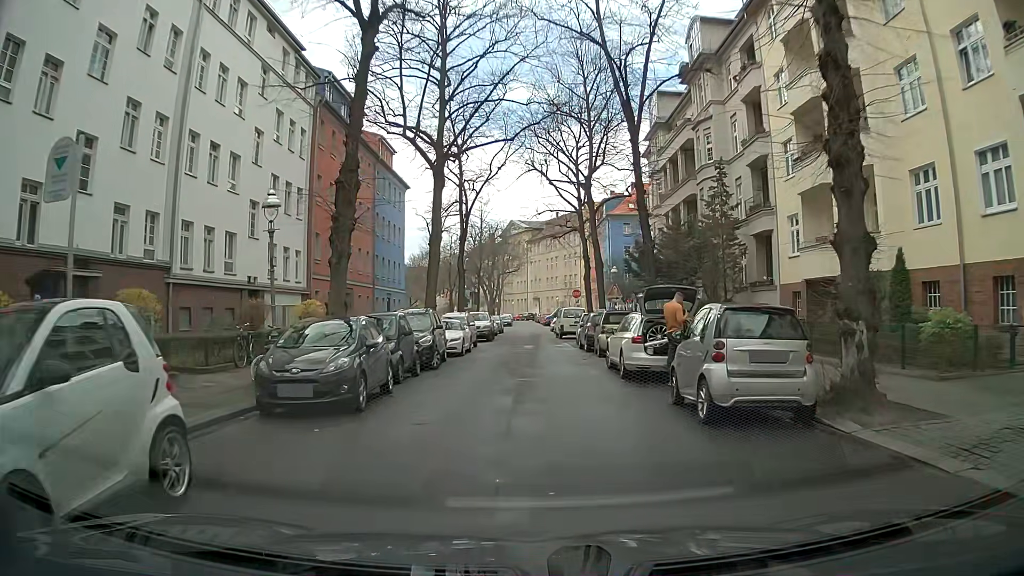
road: residential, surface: asphalt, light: Day
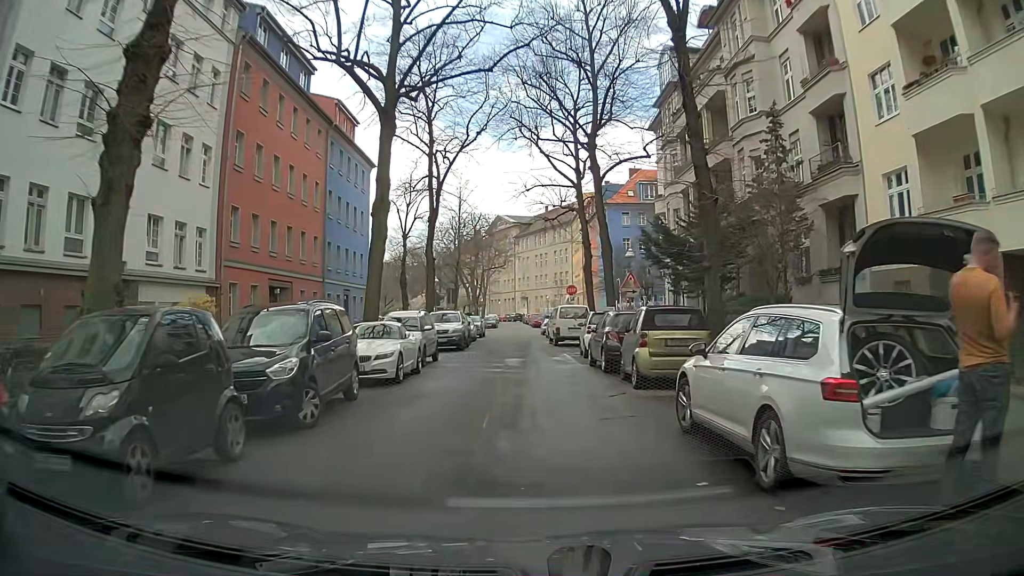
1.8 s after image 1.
(+0.2, +9.9) m; +1°
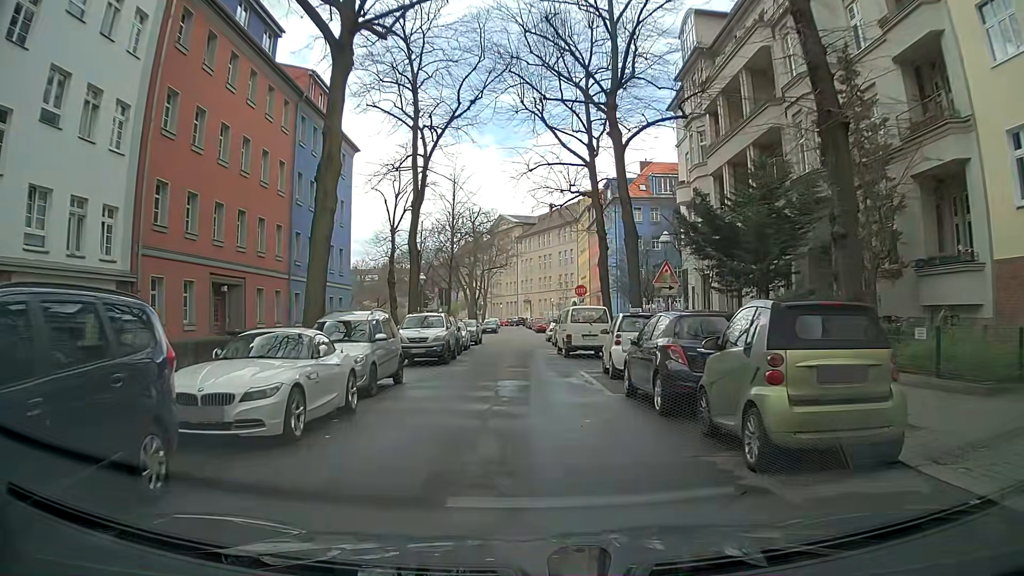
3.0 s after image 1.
(0.0, +6.7) m; -2°
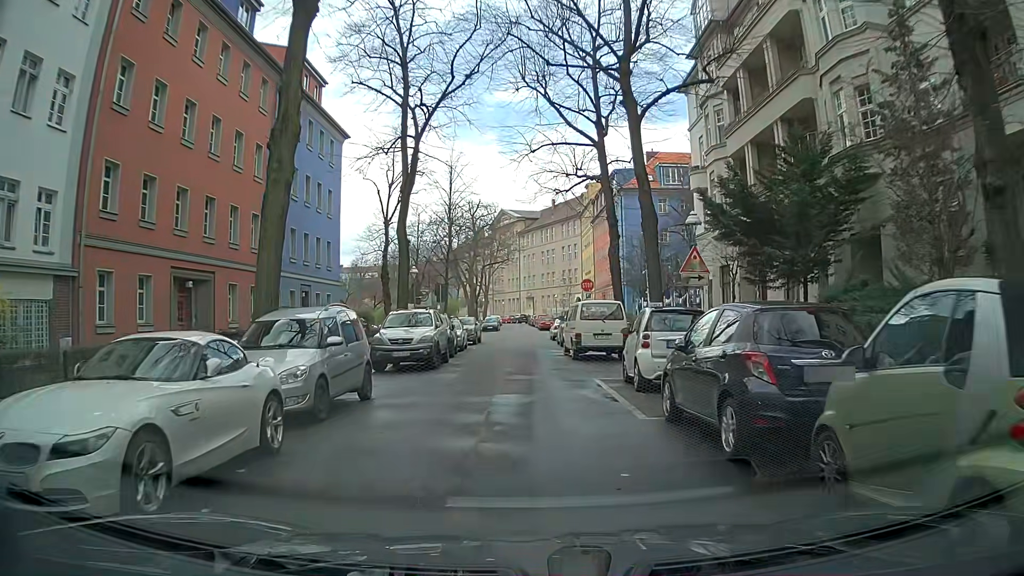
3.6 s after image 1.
(+0.1, +3.4) m; +2°
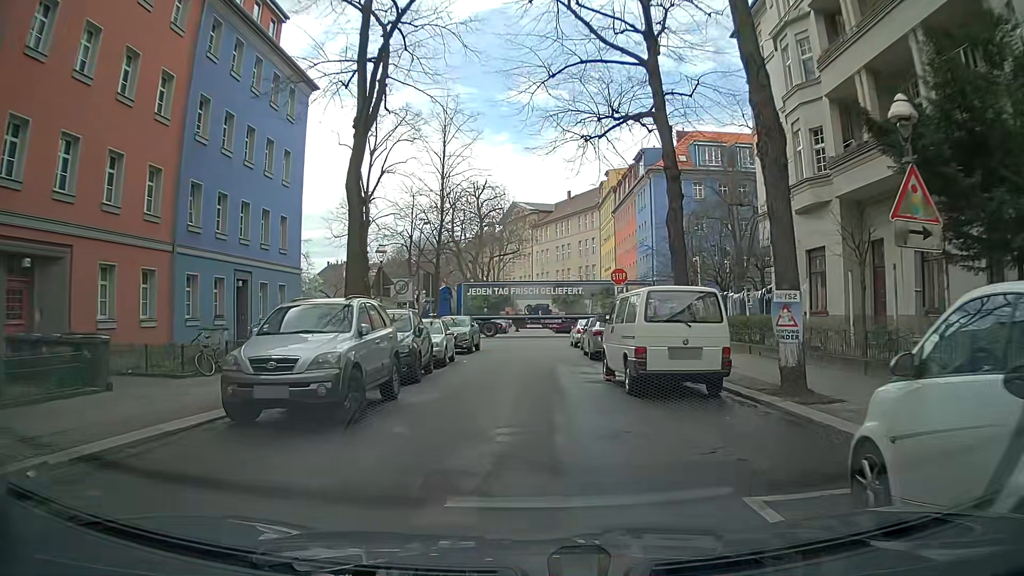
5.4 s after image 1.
(-0.3, +10.2) m; -2°
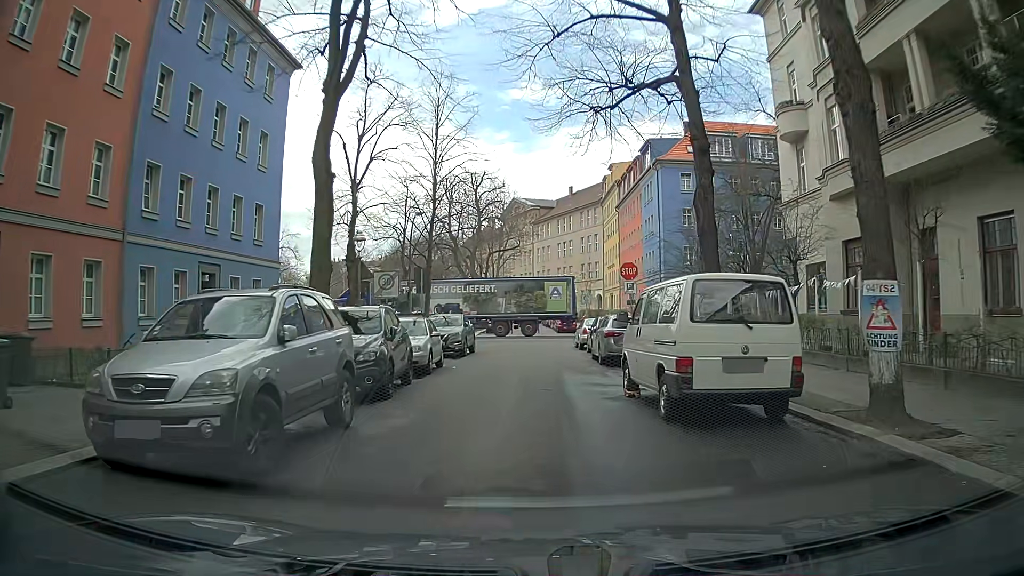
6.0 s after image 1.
(0.0, +3.2) m; 0°
